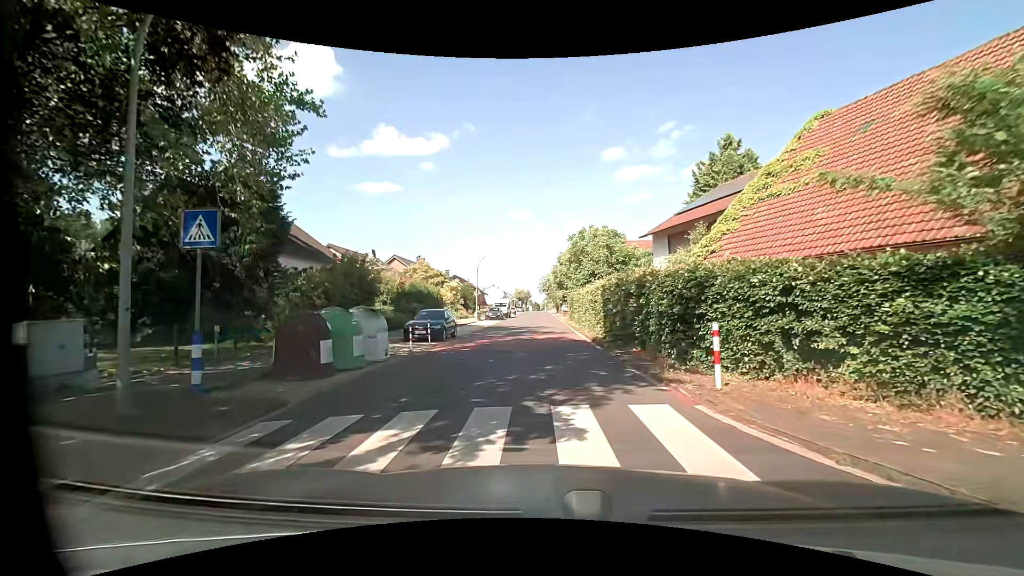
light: Day
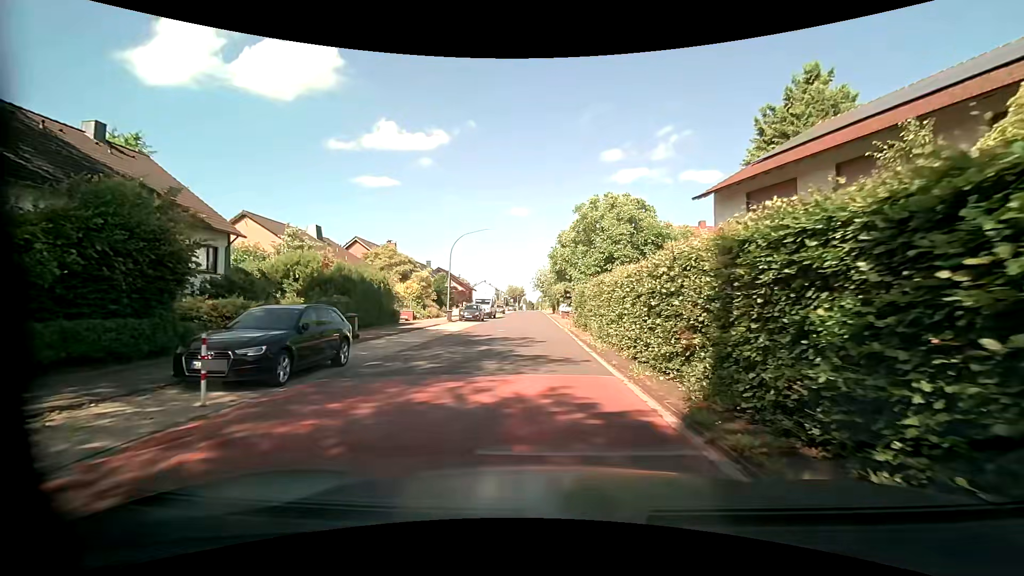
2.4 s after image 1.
(-0.3, +13.6) m; 0°
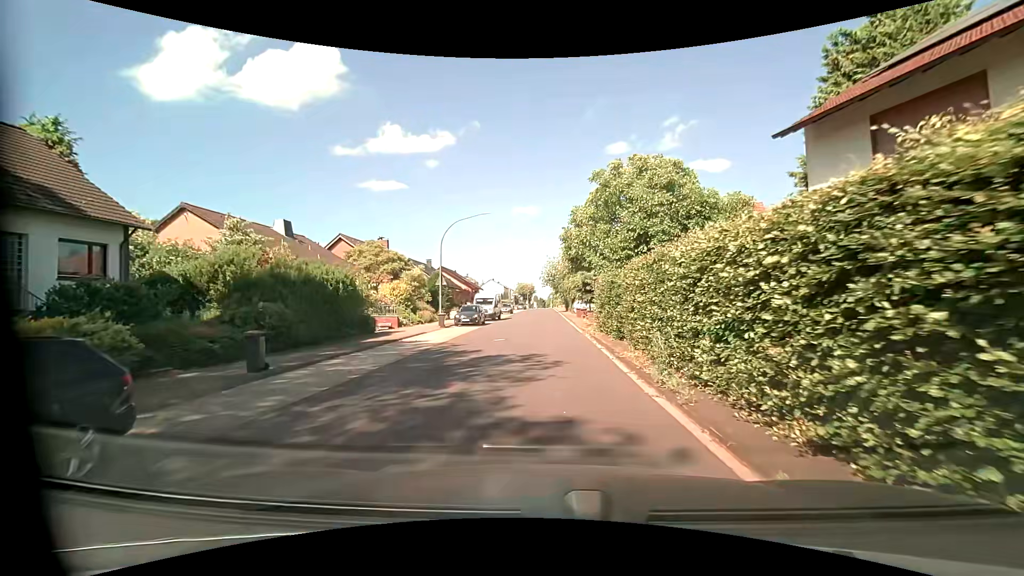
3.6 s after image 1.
(0.0, +7.2) m; 0°
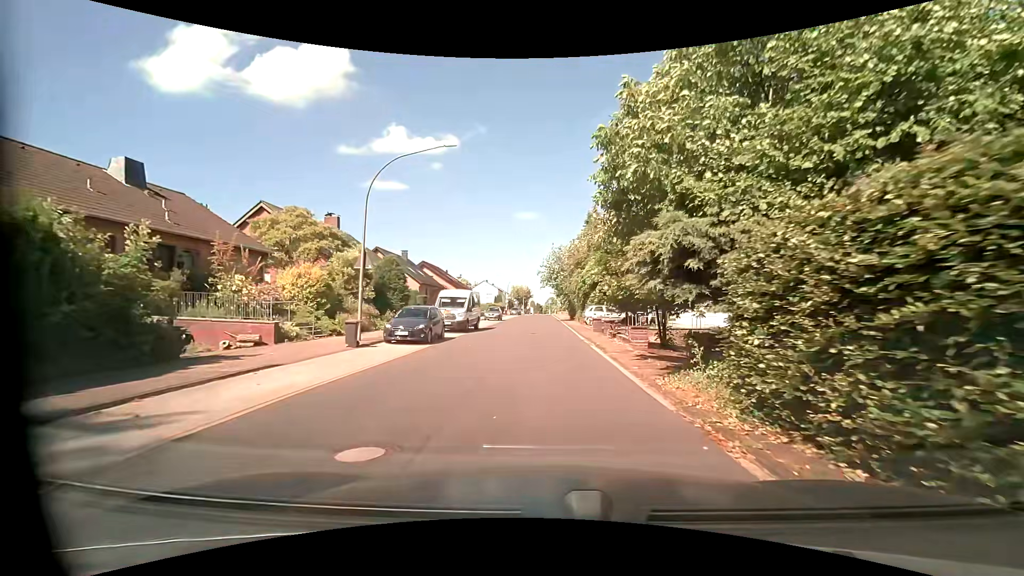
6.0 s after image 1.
(-0.5, +15.2) m; -1°
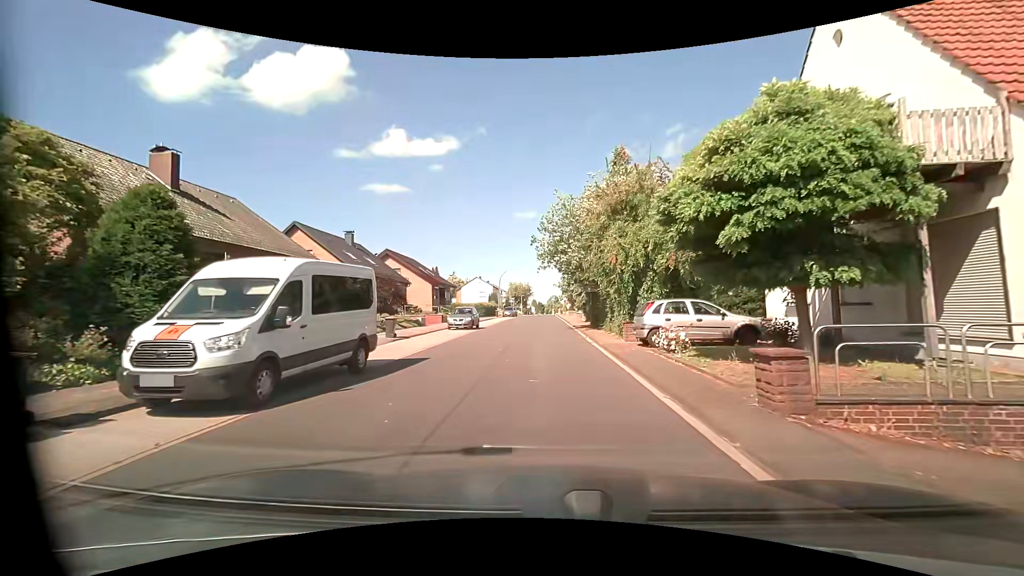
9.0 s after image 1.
(+0.2, +20.7) m; 0°
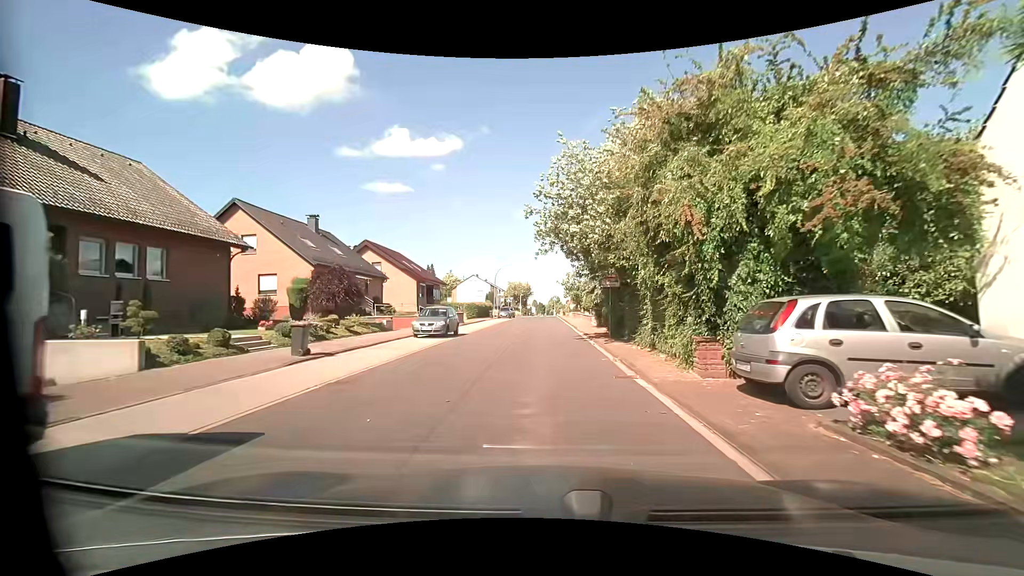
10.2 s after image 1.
(+0.1, +8.4) m; 0°
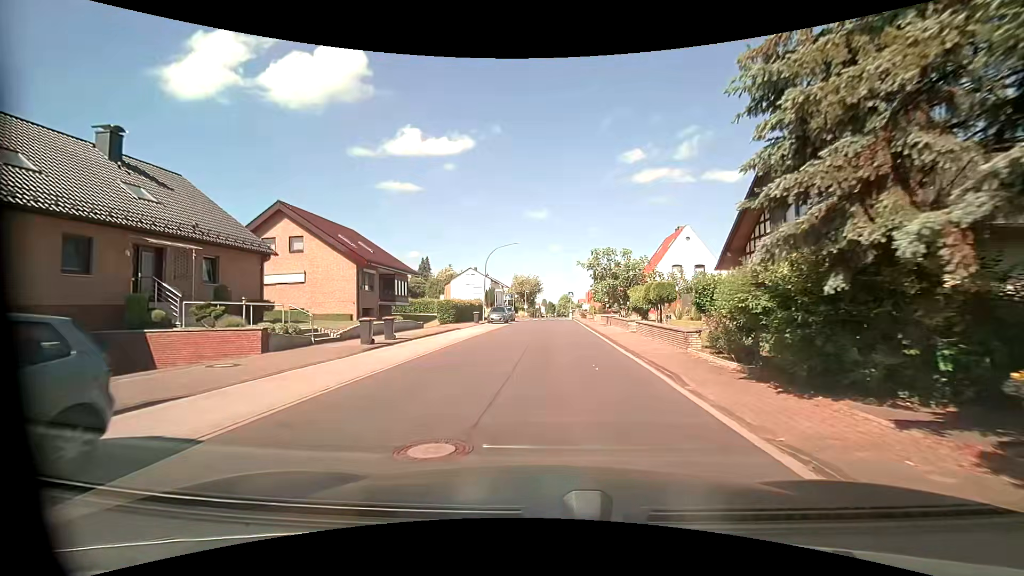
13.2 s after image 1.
(-0.2, +21.7) m; 0°
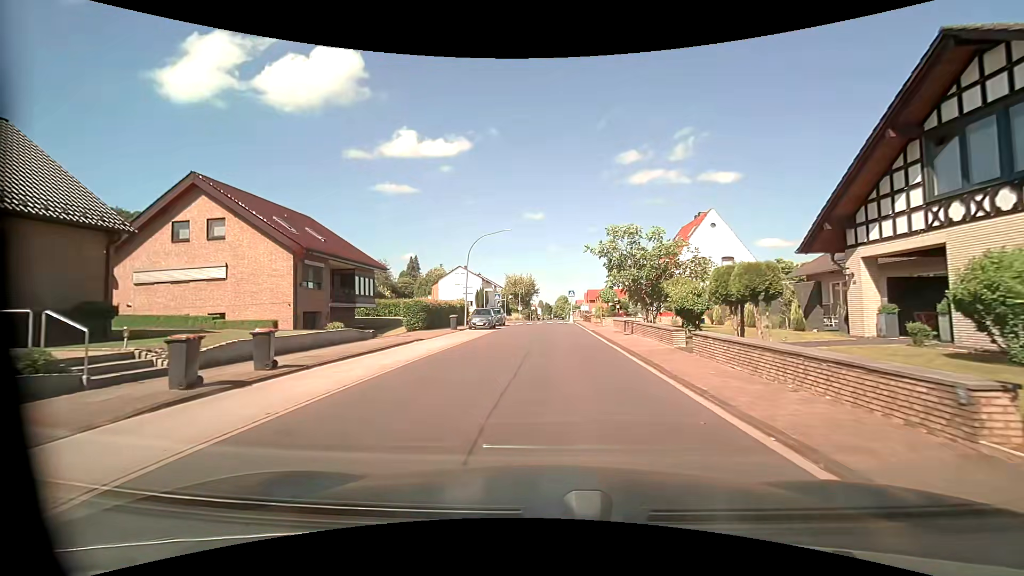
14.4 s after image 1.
(0.0, +8.9) m; 0°
(0, +10) (0, +20) (0, +30) (0, +40) (0, +50) (+2, +59) (+11, +63) (+21, +65) (+31, +67) (+41, +68) m
